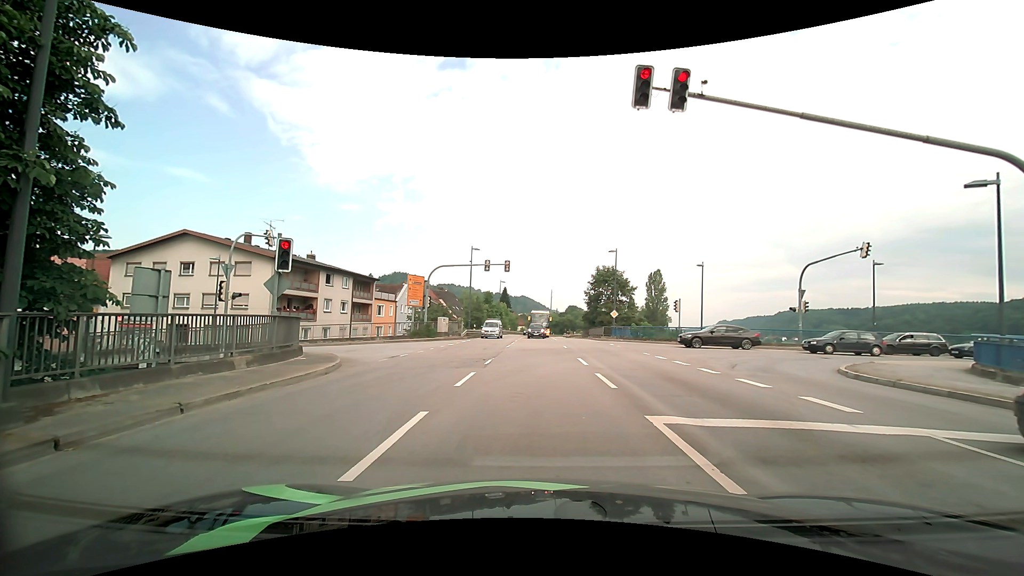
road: primary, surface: asphalt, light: Day
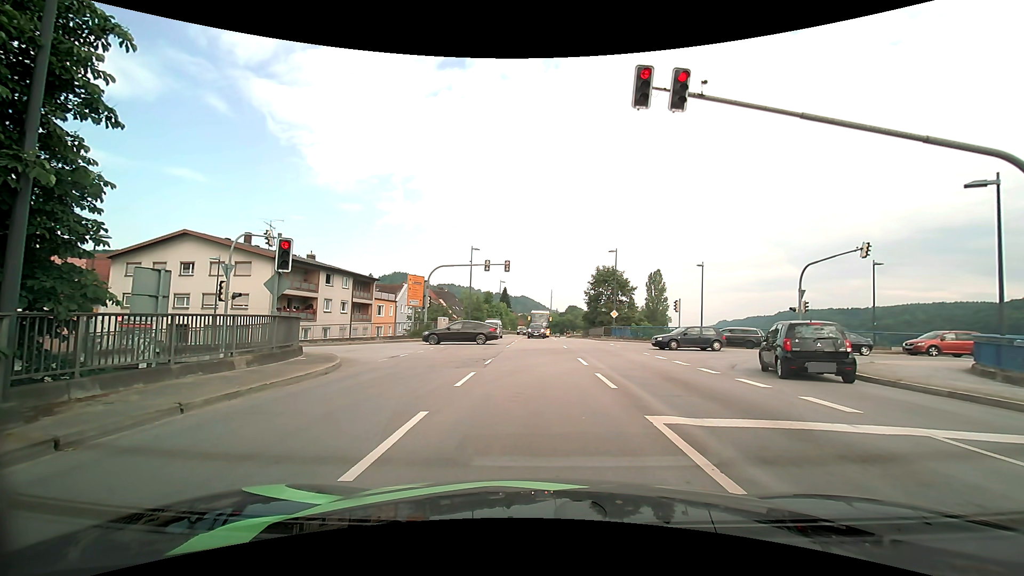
(0.0, 0.0) m; 0°
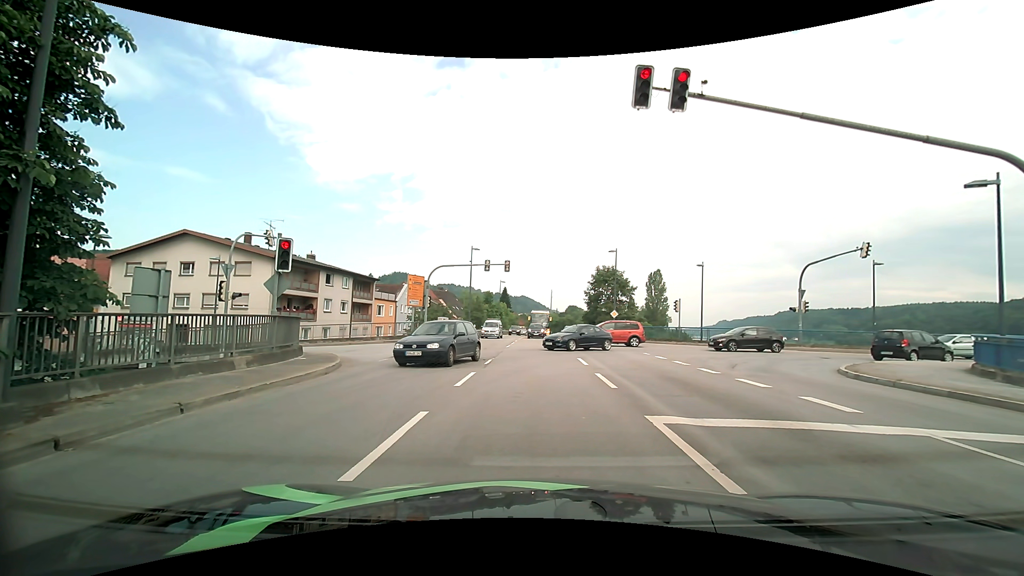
(0.0, 0.0) m; 0°
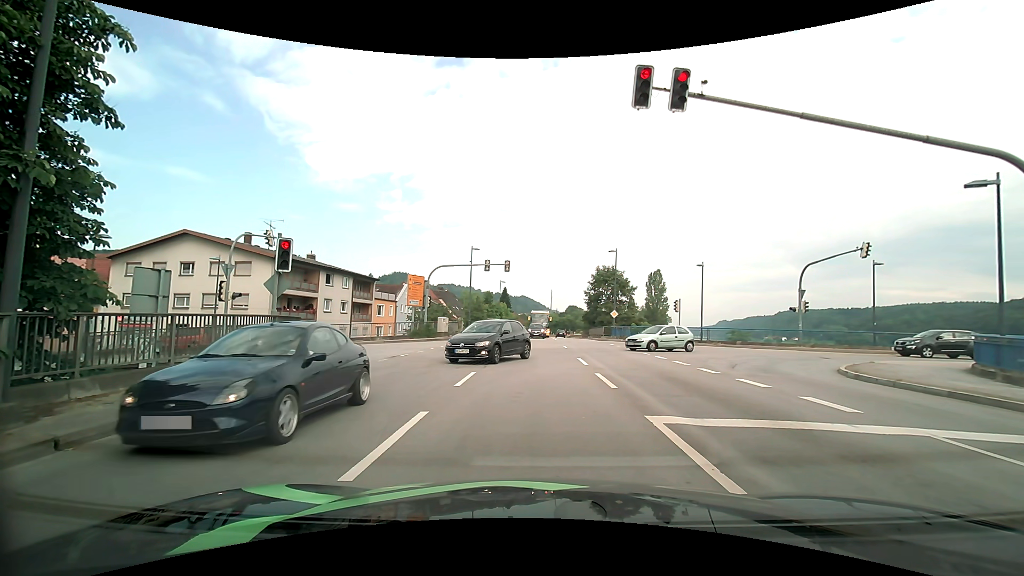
(0.0, 0.0) m; 0°
